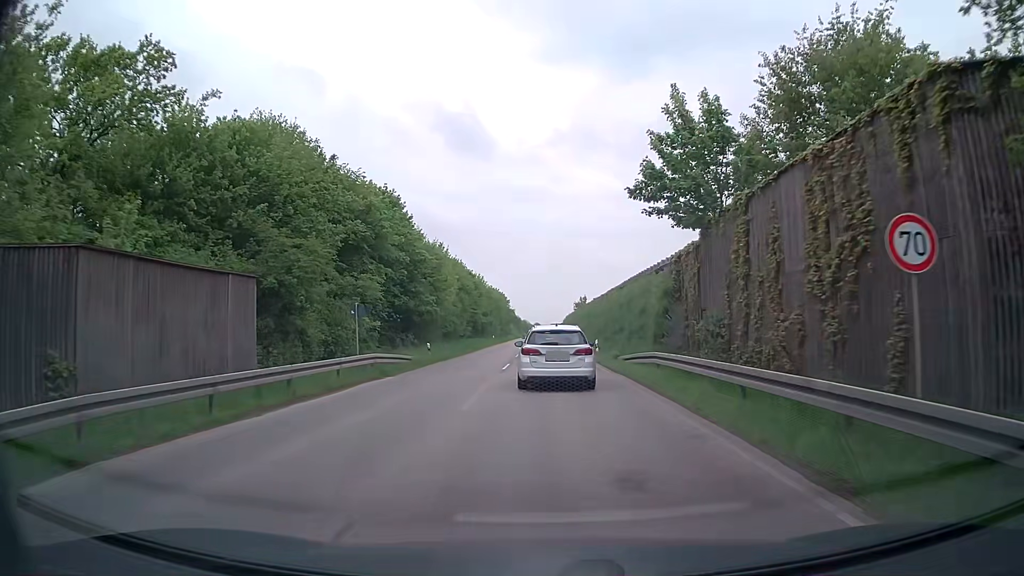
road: secondary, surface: asphalt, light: Day
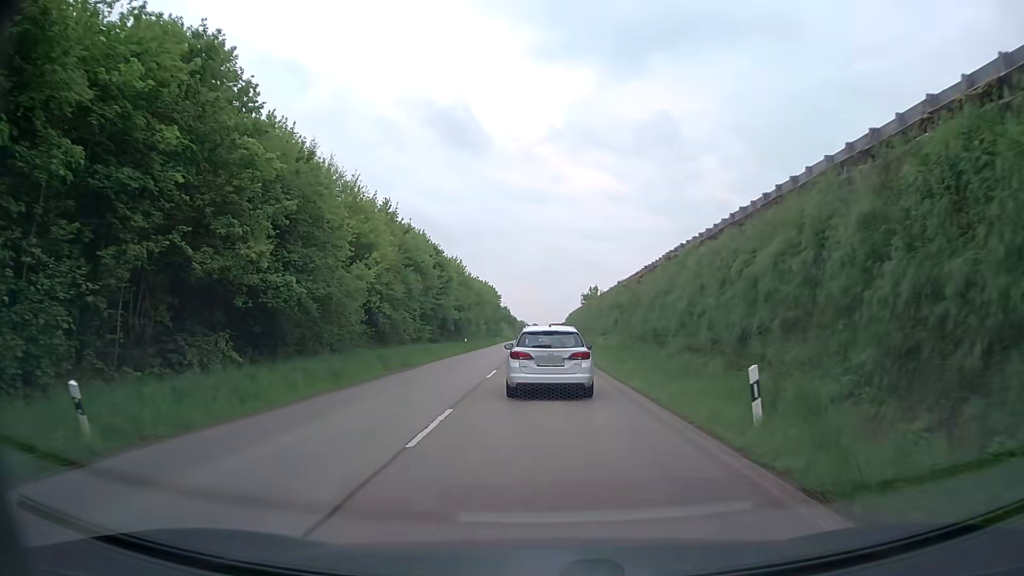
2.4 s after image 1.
(+0.1, +28.0) m; 0°
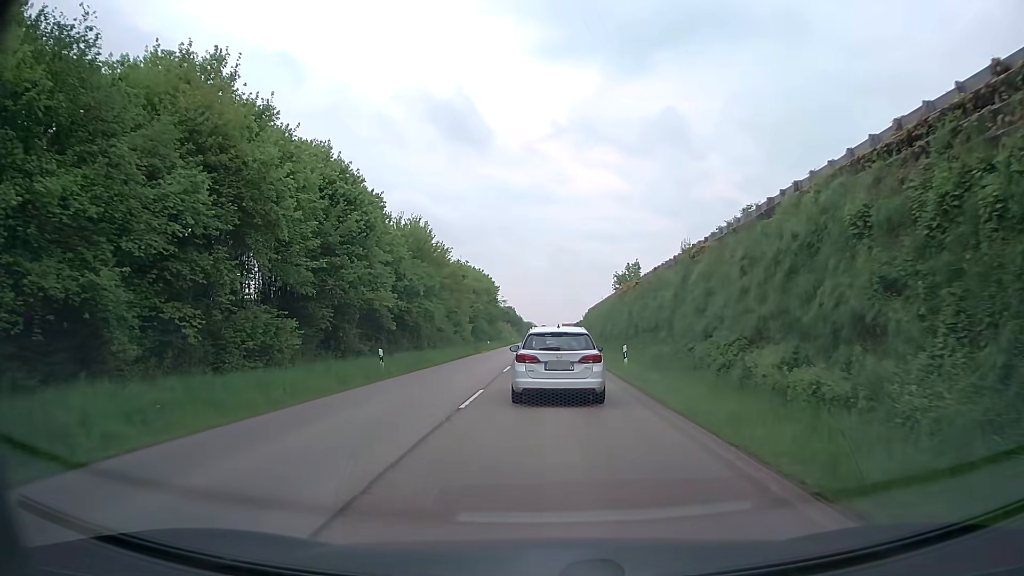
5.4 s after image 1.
(-0.2, +31.7) m; -1°
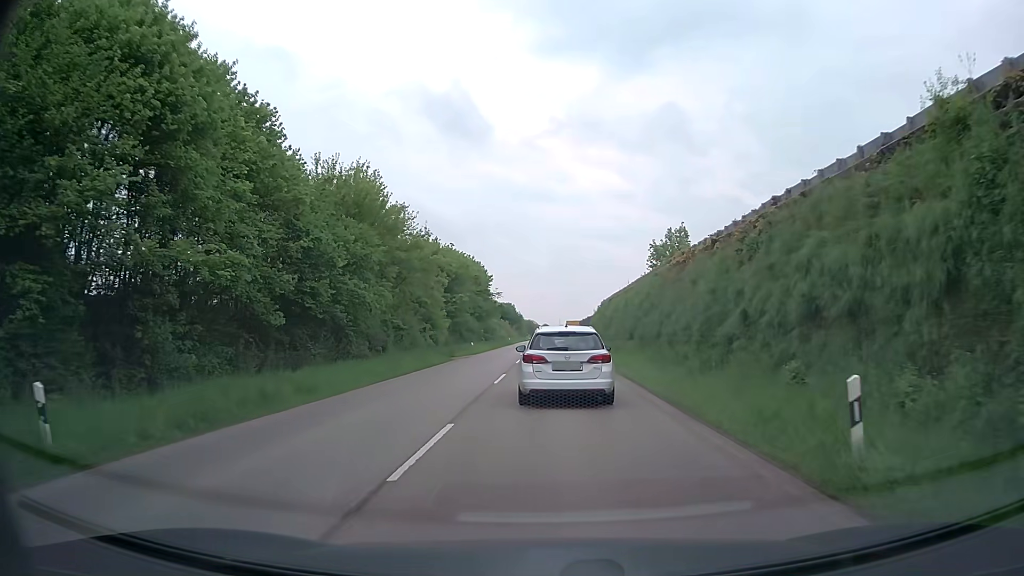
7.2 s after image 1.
(-0.1, +18.2) m; 0°
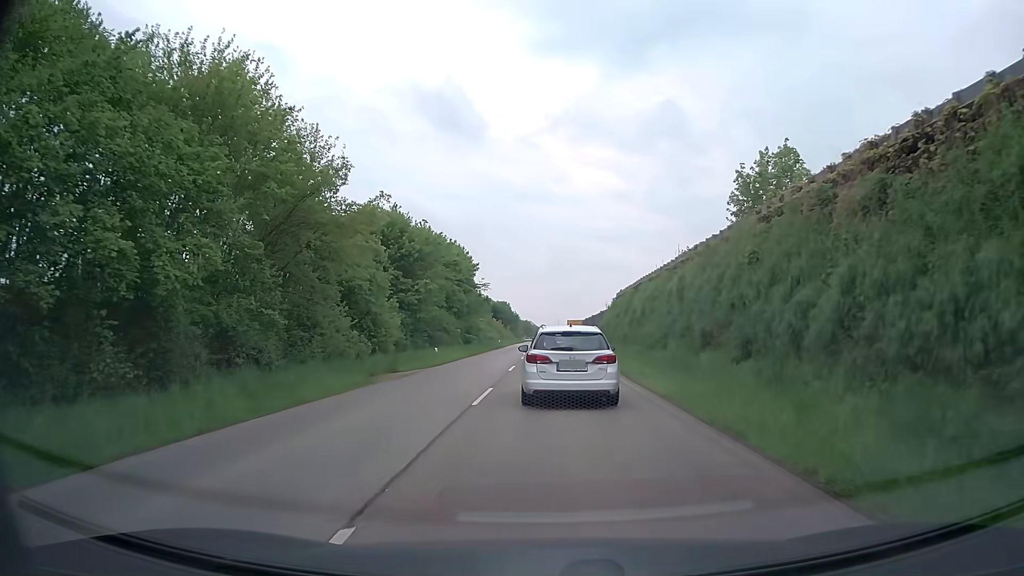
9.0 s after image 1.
(0.0, +17.4) m; 0°
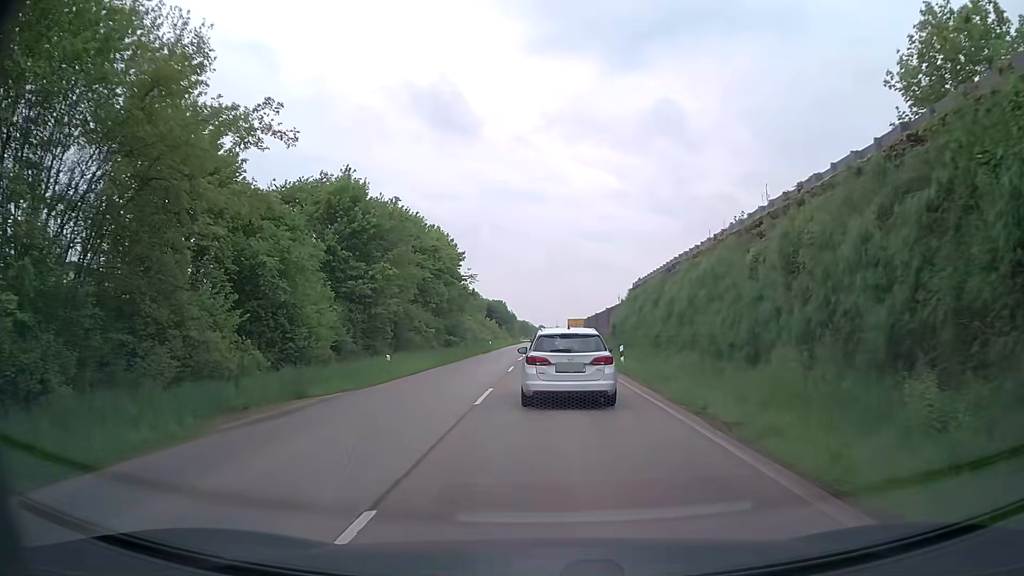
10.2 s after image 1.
(0.0, +11.4) m; 0°
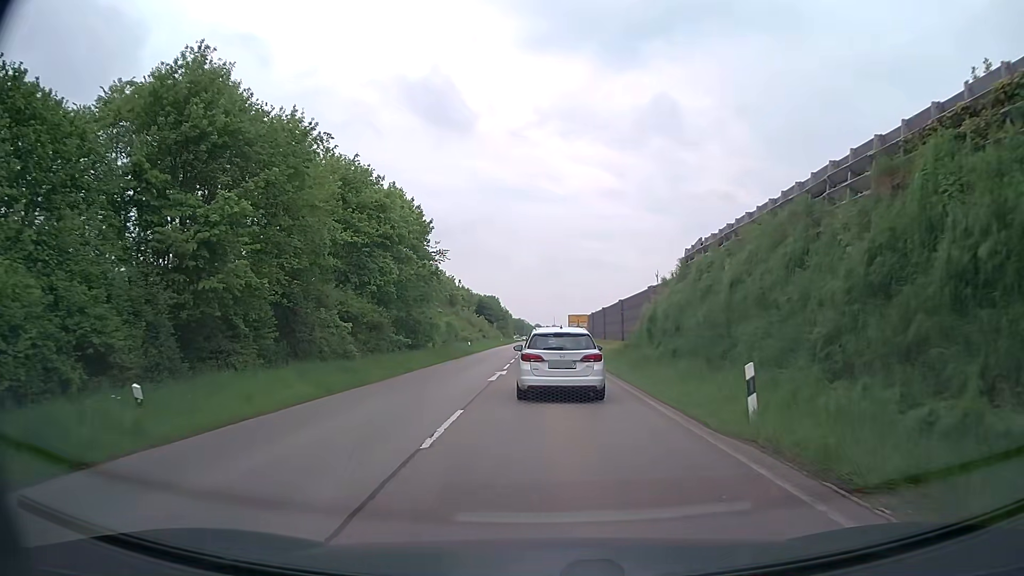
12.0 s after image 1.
(+0.1, +17.3) m; +1°
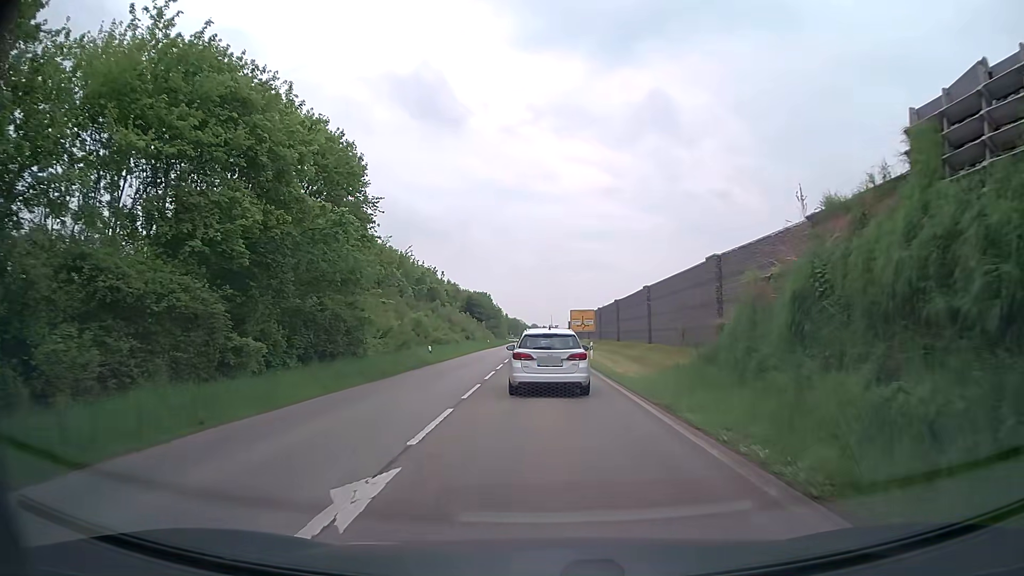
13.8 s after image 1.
(0.0, +17.9) m; 0°
(0, +10) (0, +20) (0, +30) (0, +40) (0, +50) (-1, +60) (-1, +70) (-1, +80) (-1, +90) (-2, +100) m
